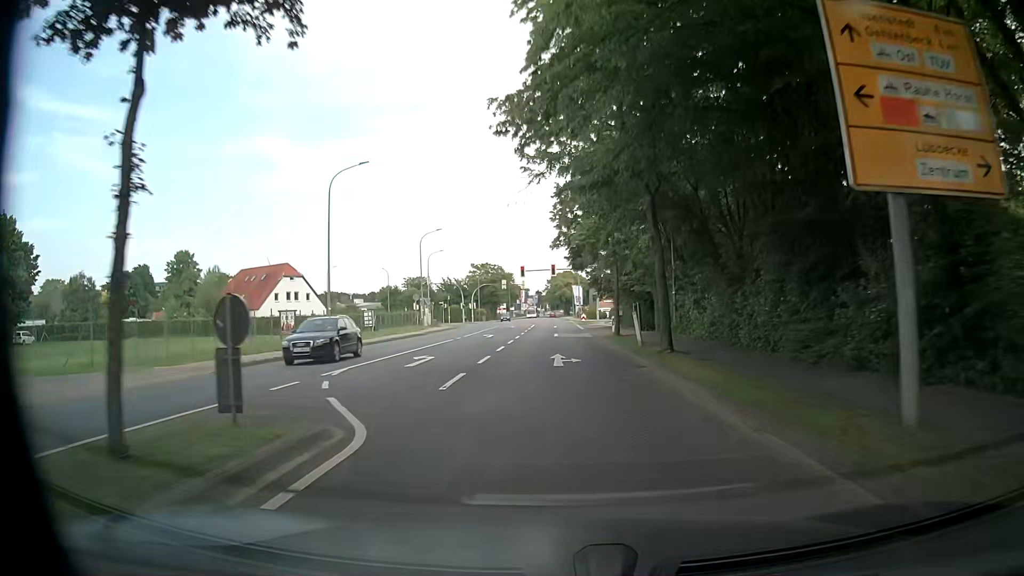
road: tertiary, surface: asphalt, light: Day
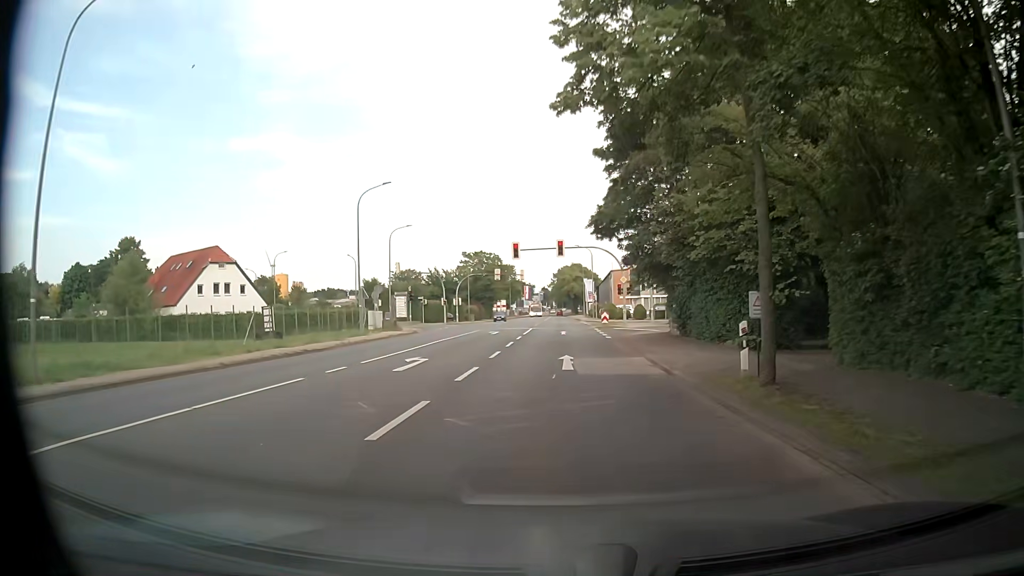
(-0.2, +22.8) m; 0°
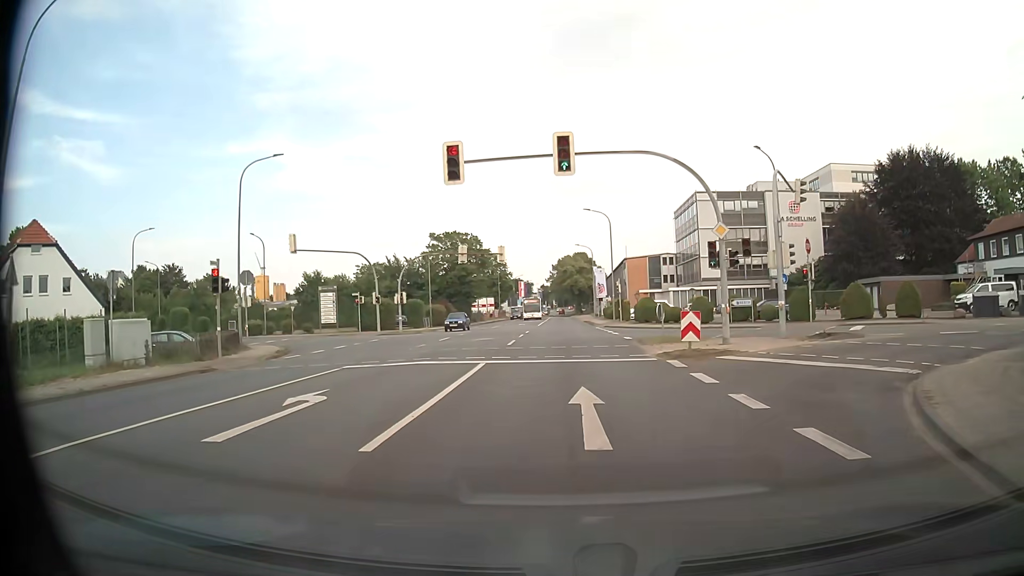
(-0.3, +30.4) m; 0°
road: unclassified
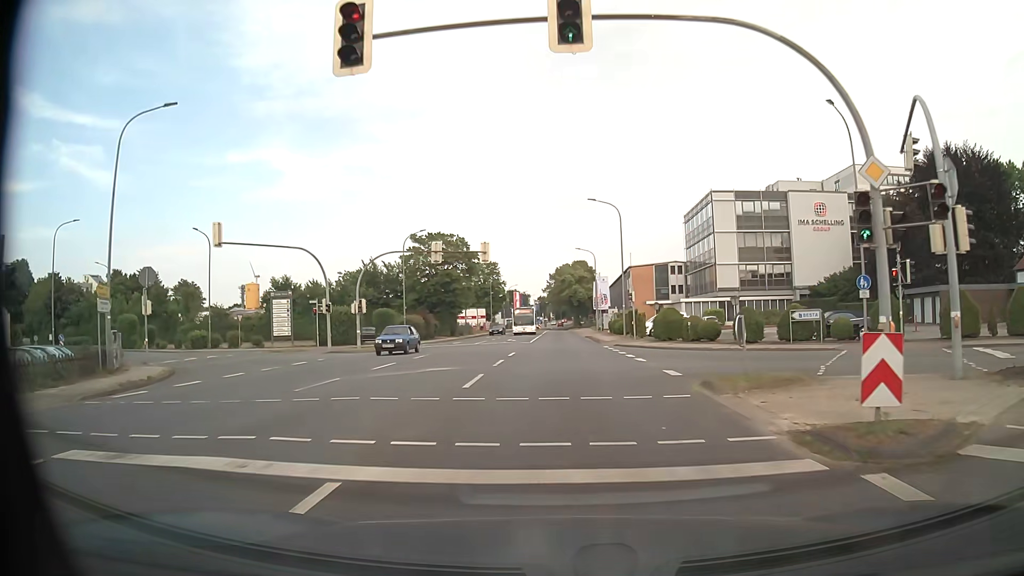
(-0.1, +10.9) m; -1°
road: tertiary
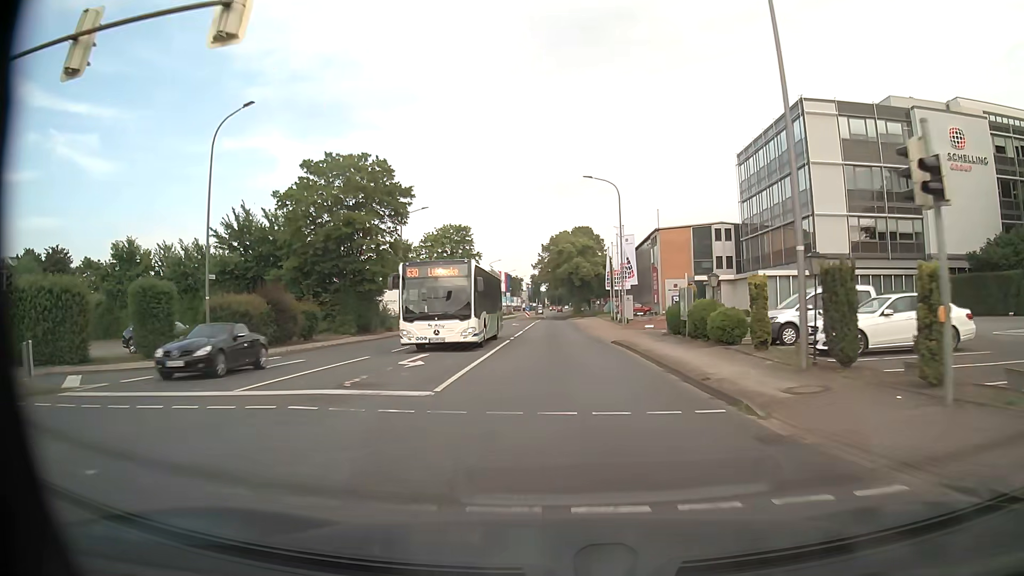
(+0.3, +34.4) m; +1°
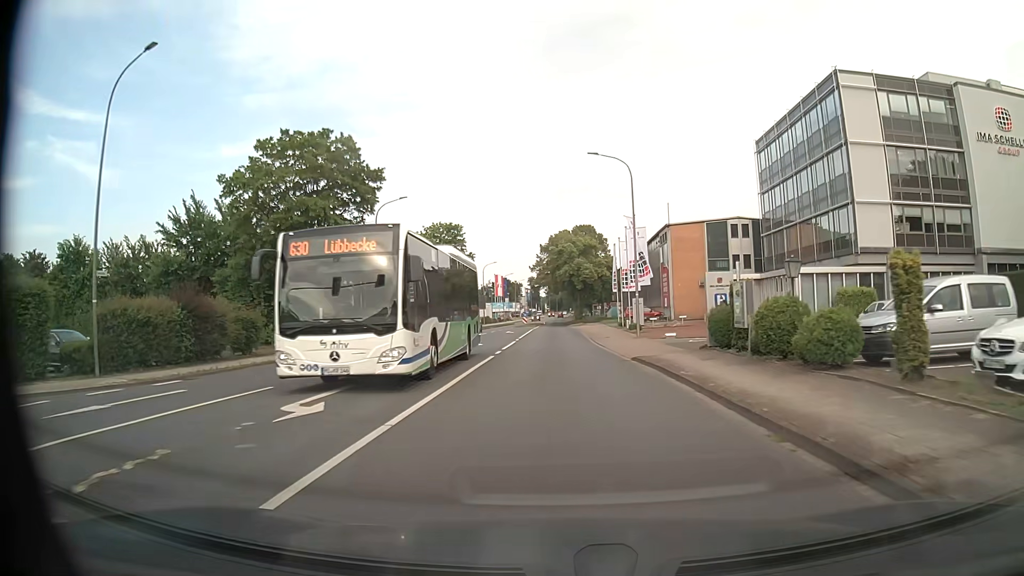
(0.0, +7.5) m; 0°
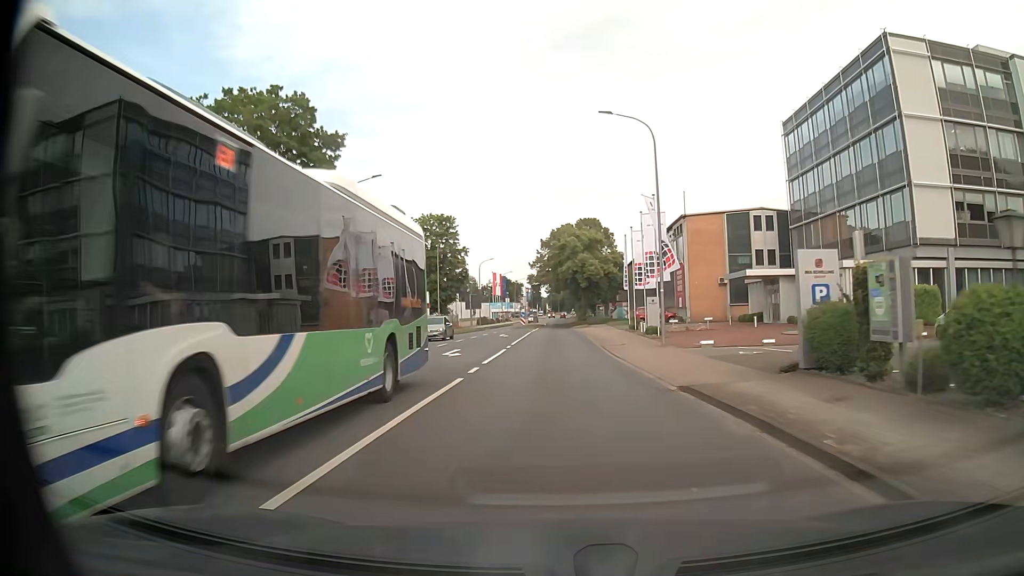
(0.0, +7.6) m; 0°
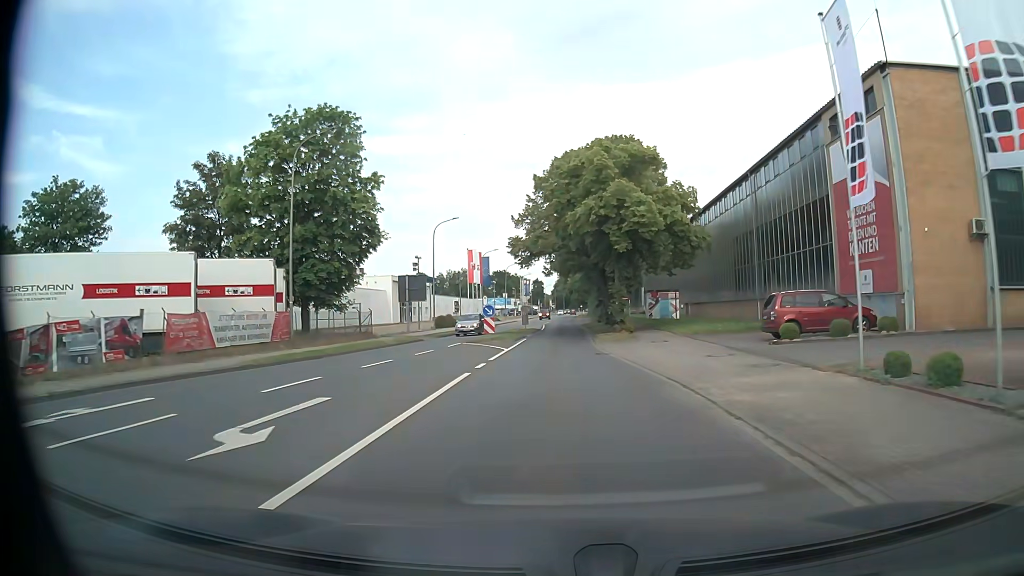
(-0.1, +39.1) m; -1°
